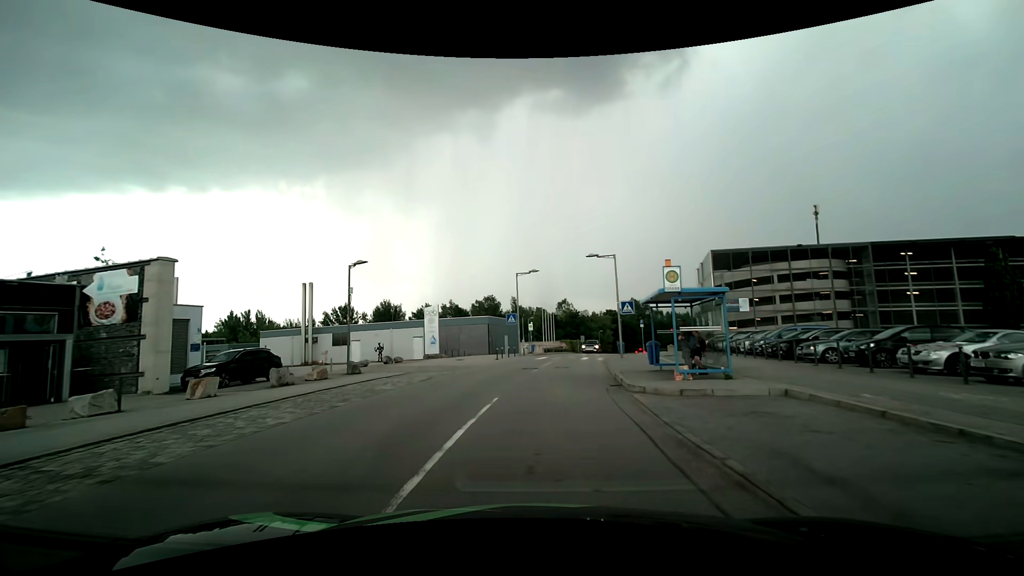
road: residential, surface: asphalt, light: Day
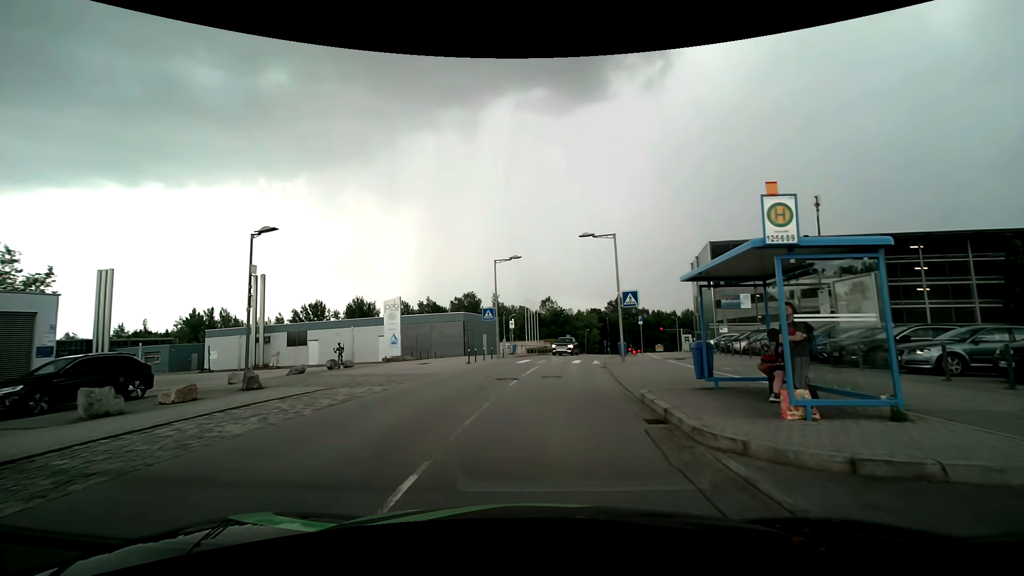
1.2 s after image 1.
(+0.1, +6.7) m; +2°
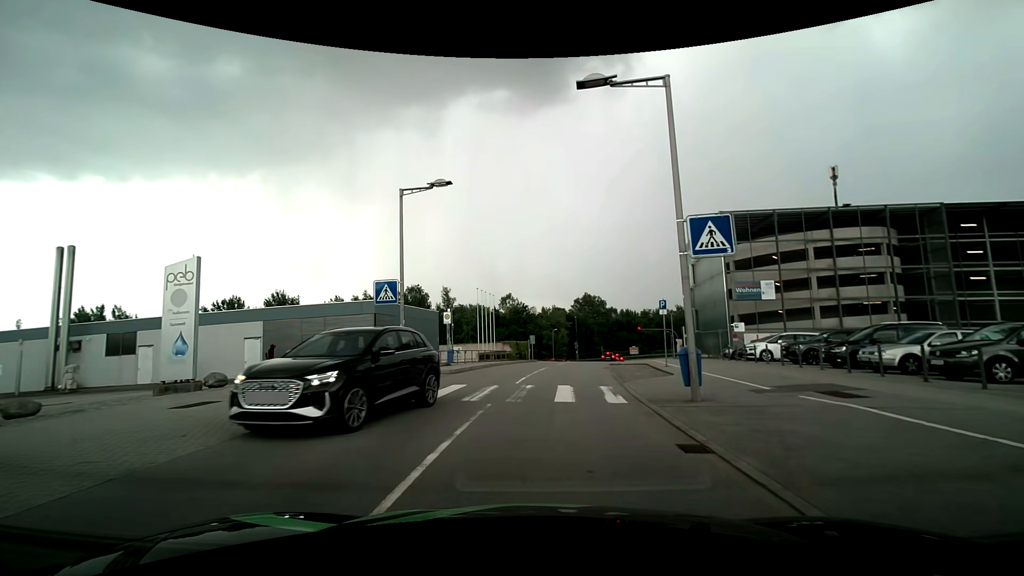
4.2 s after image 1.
(+0.6, +17.3) m; +4°
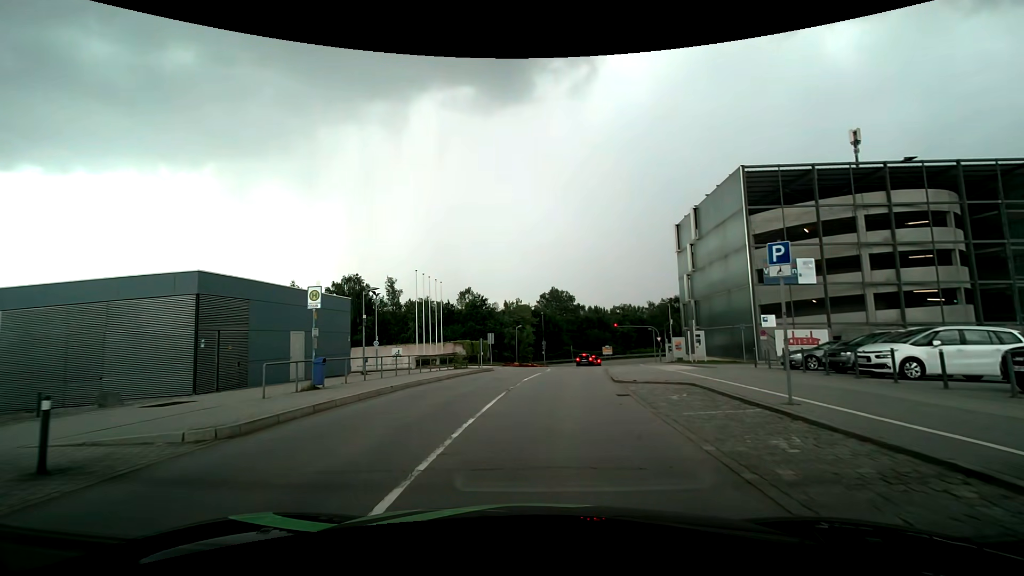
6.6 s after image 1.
(+0.5, +13.7) m; +3°
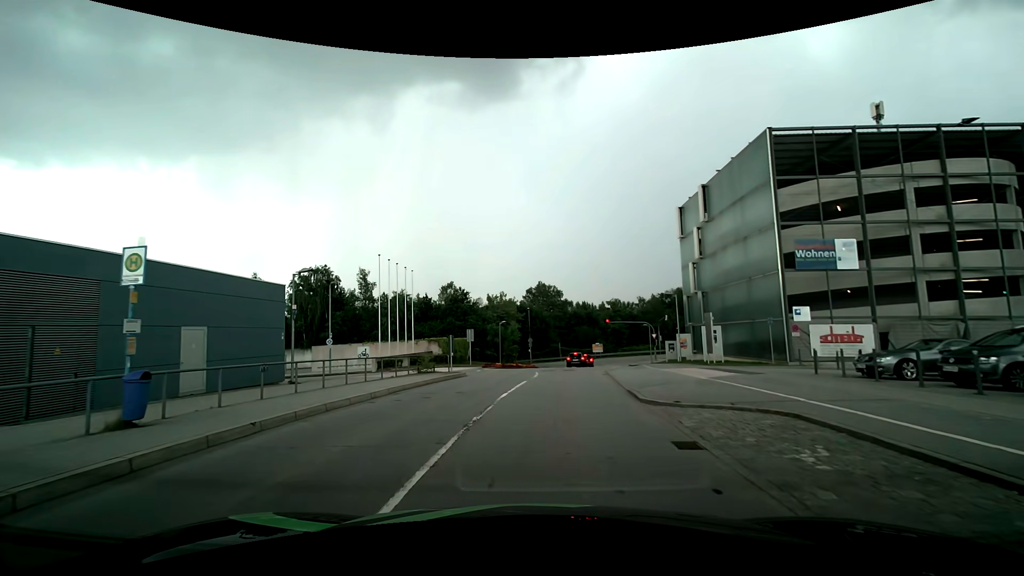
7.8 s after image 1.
(+0.2, +6.3) m; +3°
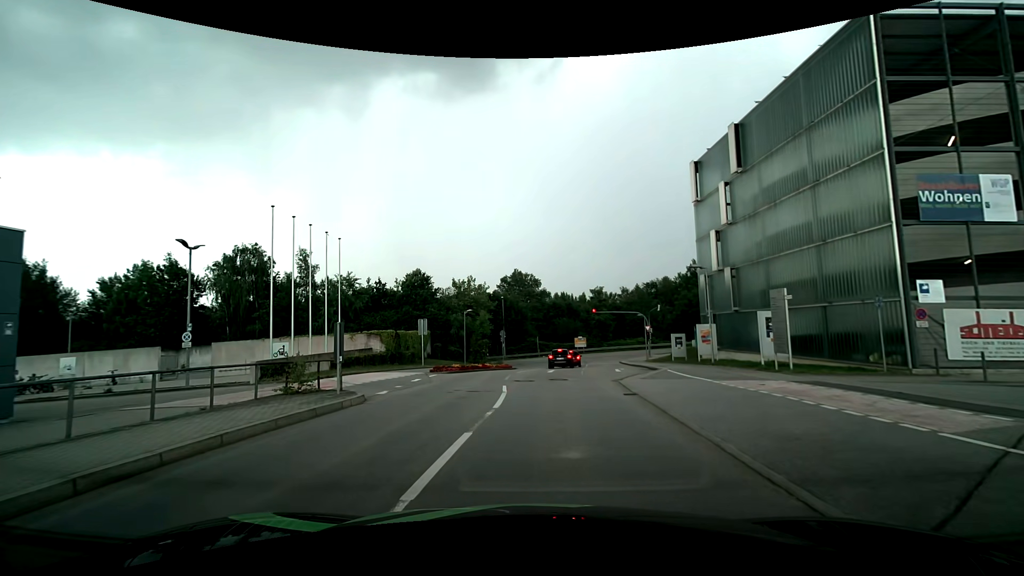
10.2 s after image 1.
(+0.2, +11.3) m; +3°
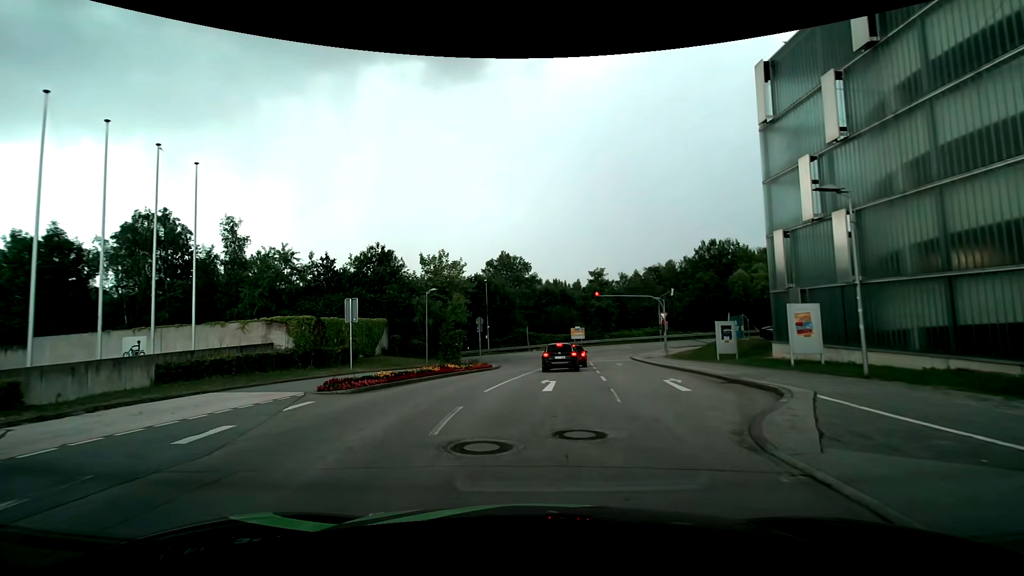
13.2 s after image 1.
(+0.1, +12.6) m; +1°
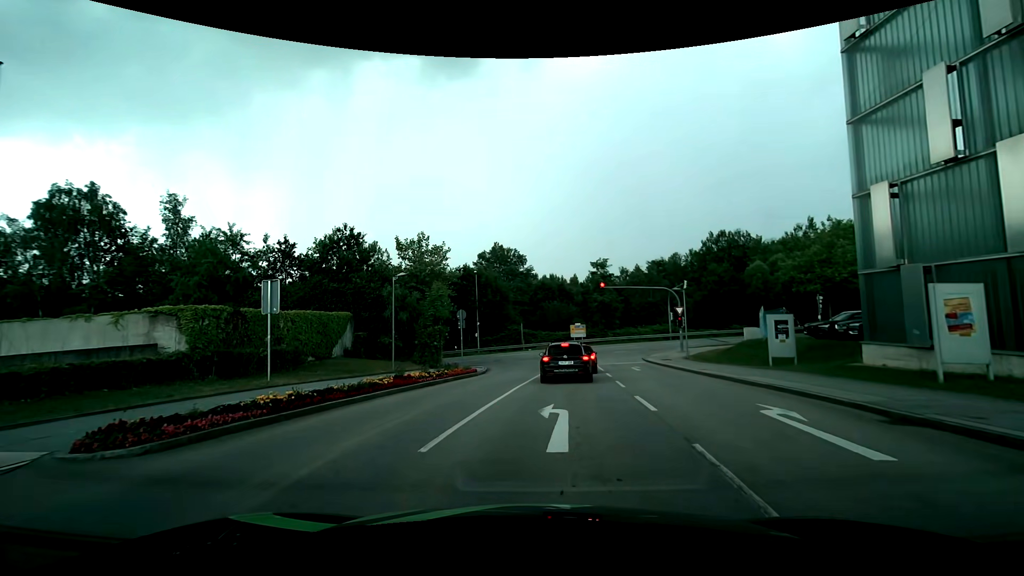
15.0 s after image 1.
(0.0, +7.1) m; 0°
